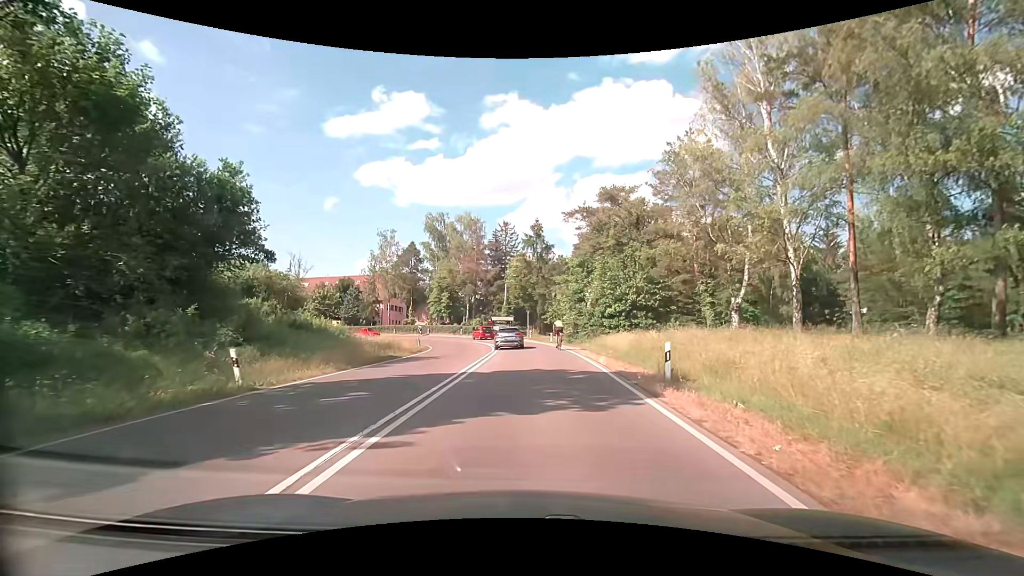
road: secondary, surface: asphalt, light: Day
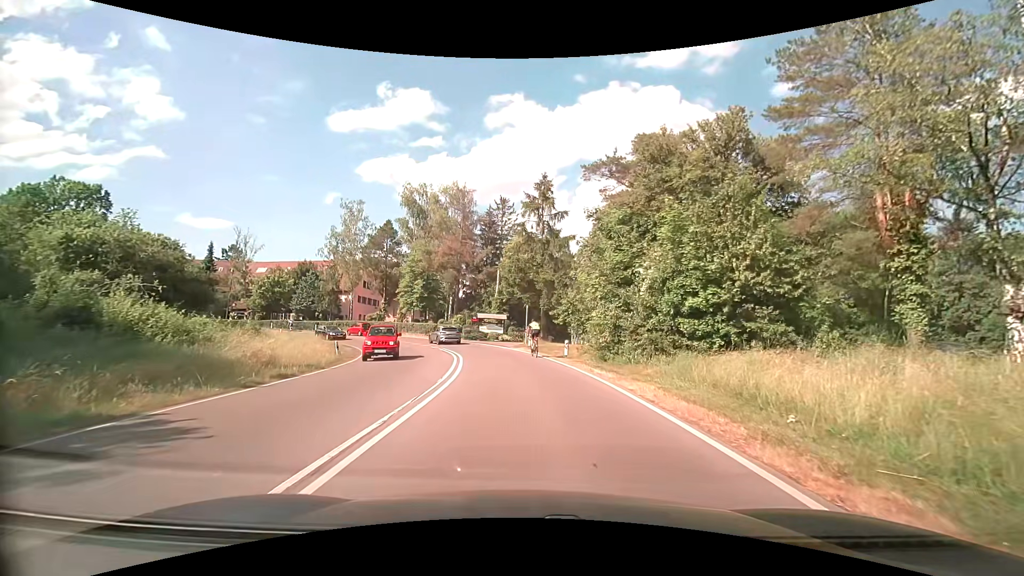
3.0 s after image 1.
(+0.2, +18.4) m; 0°
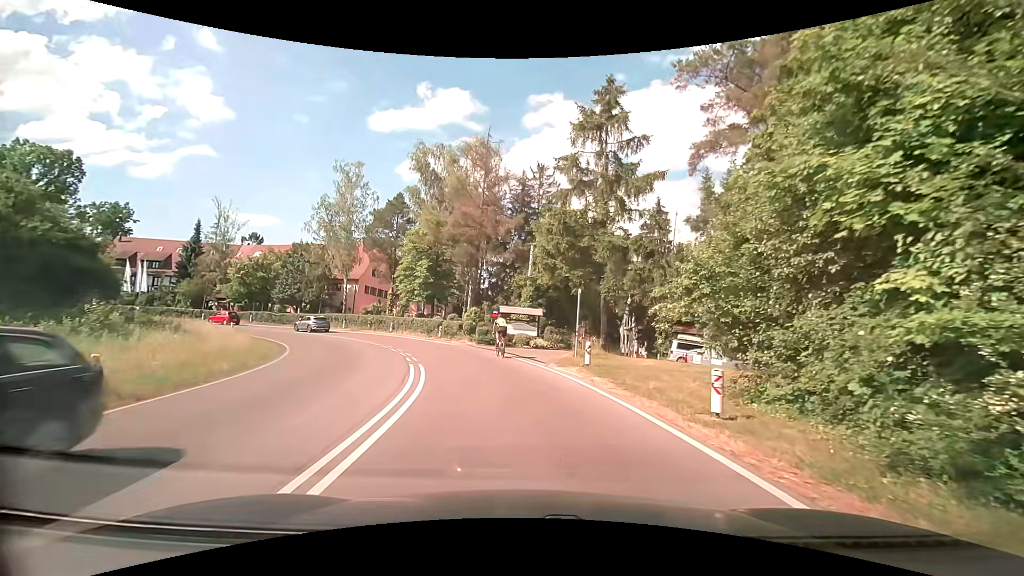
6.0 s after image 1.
(-0.4, +16.2) m; -4°
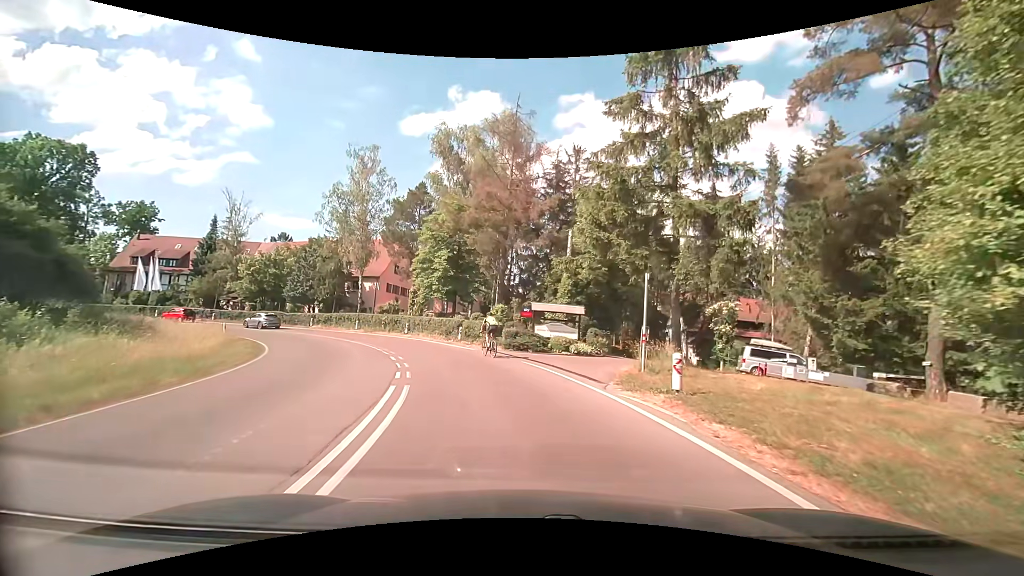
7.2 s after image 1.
(-0.2, +6.4) m; -3°
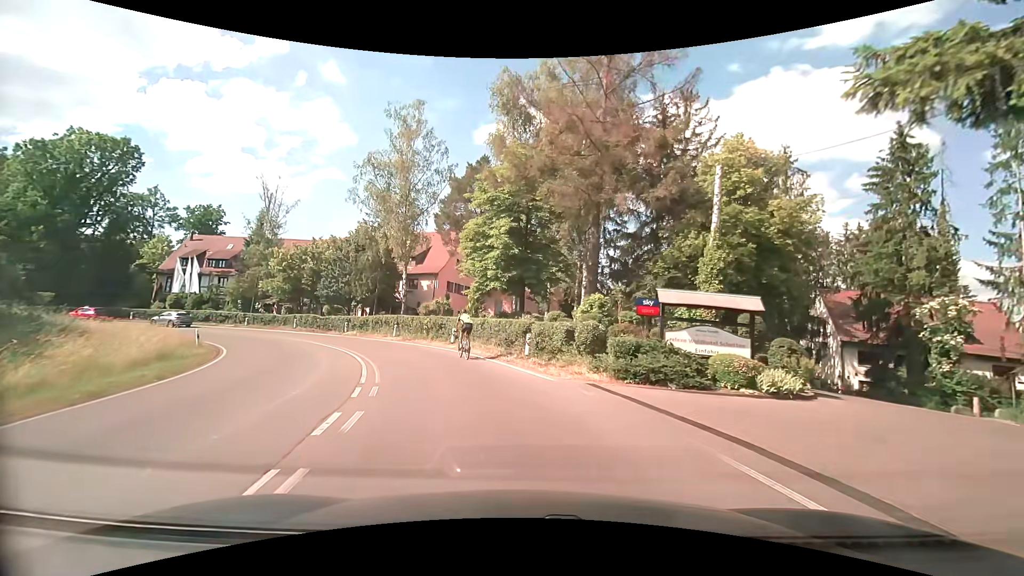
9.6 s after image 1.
(-0.9, +12.7) m; -9°
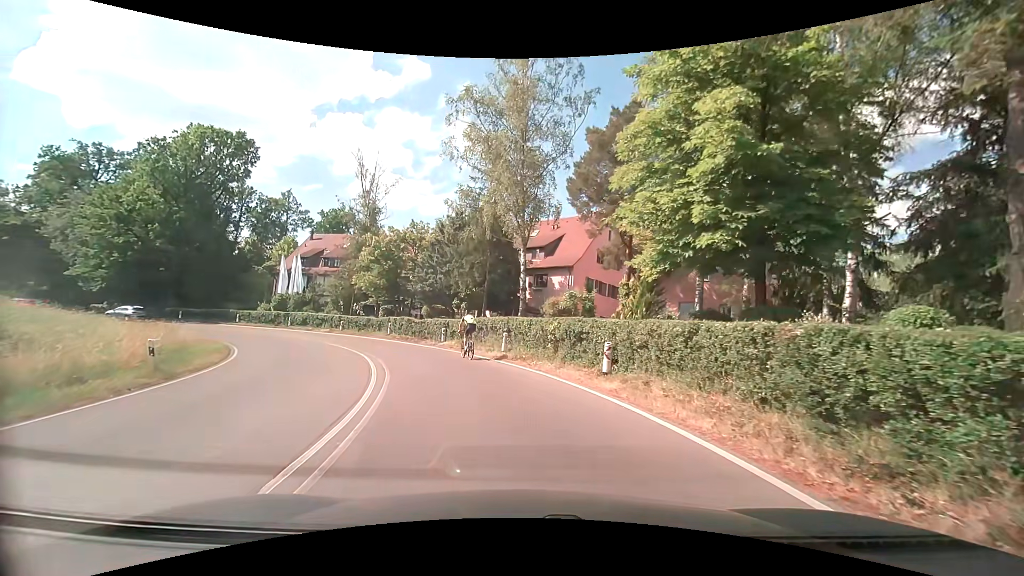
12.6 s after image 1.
(-1.8, +13.5) m; -15°
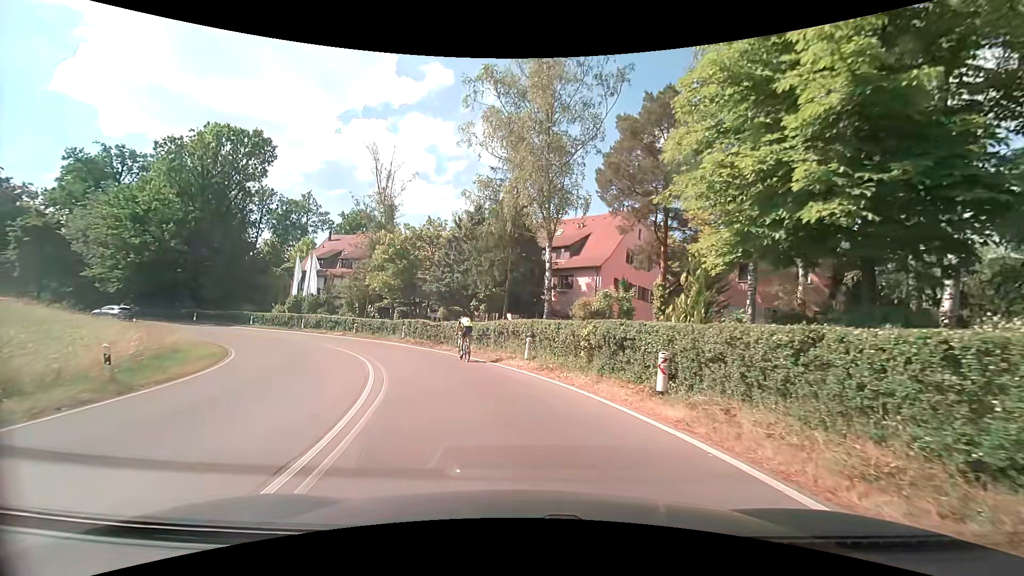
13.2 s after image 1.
(-0.1, +2.7) m; -3°
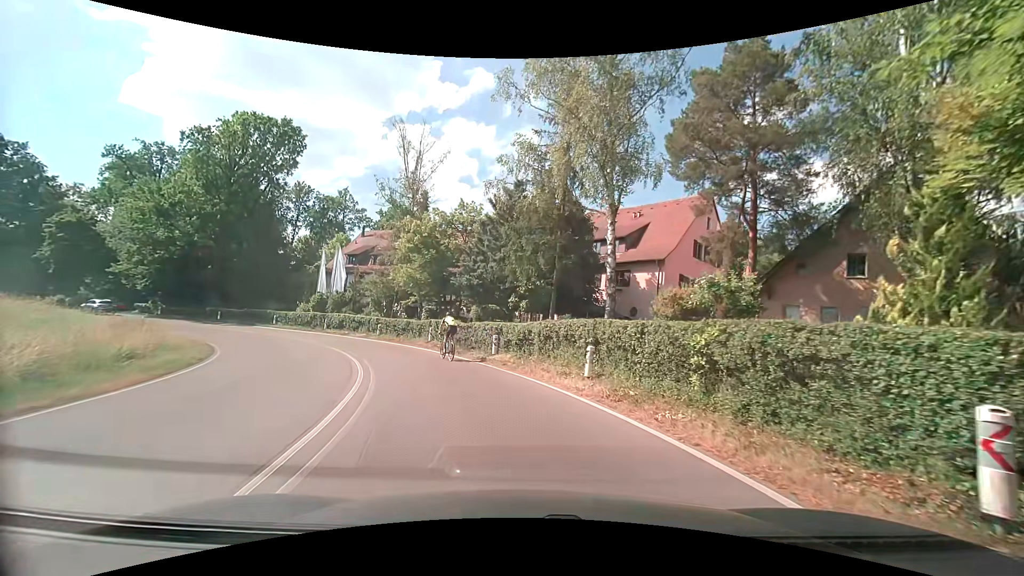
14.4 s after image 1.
(-0.3, +5.6) m; -5°
(-1, +10) (-4, +19) (-8, +28) (-15, +36) (-23, +42) (-32, +47) (-41, +50) (-51, +51) (-61, +50) (-71, +48) m
